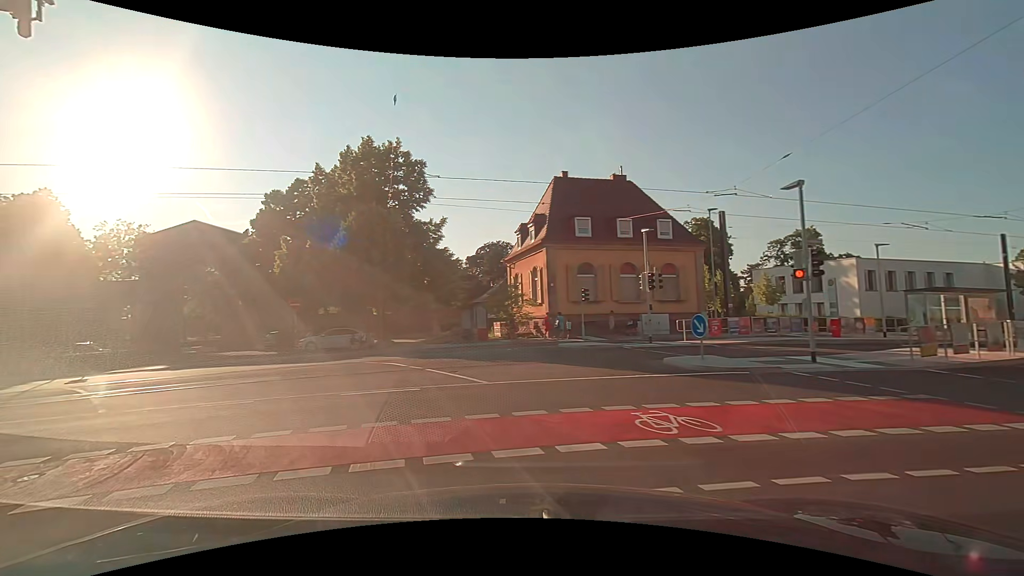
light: Day
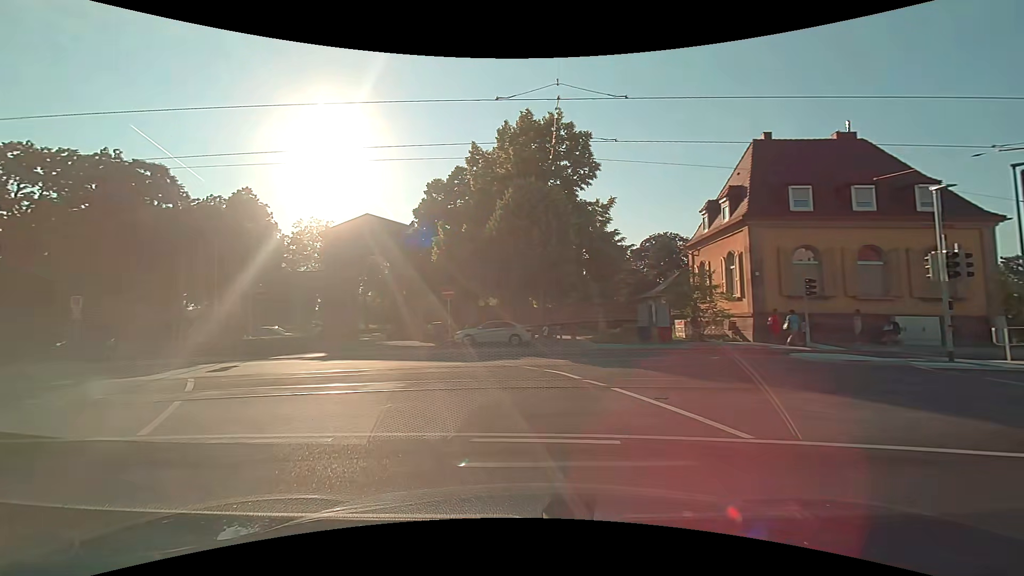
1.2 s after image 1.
(-0.8, +5.0) m; -17°
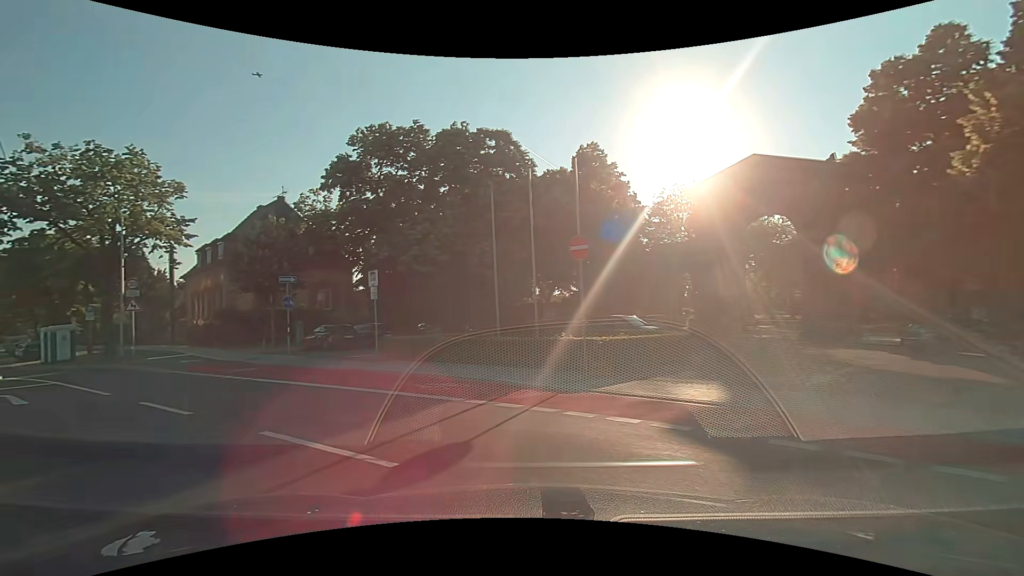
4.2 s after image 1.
(-4.8, +14.1) m; -42°
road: secondary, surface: asphalt
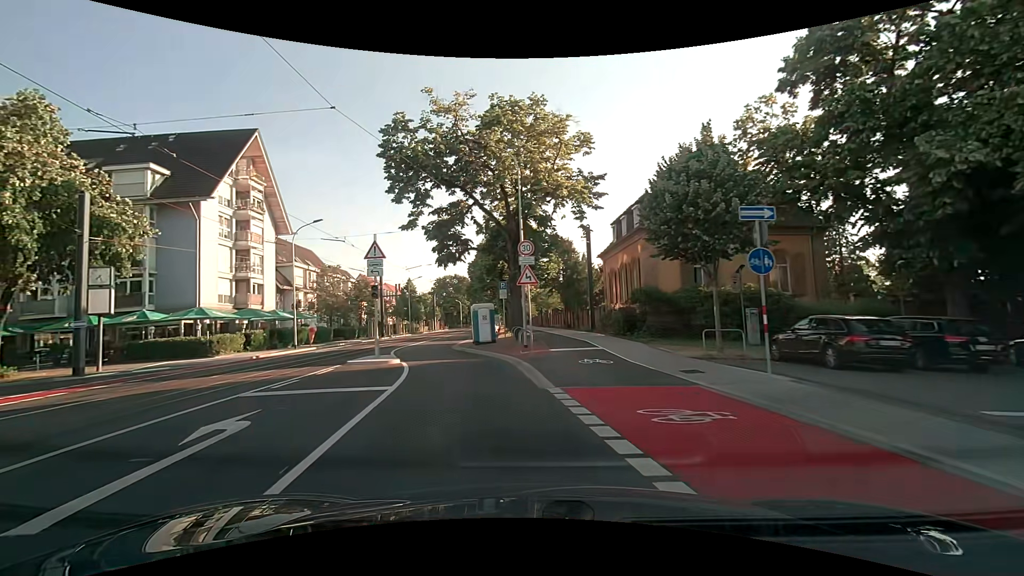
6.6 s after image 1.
(-5.4, +12.5) m; -43°
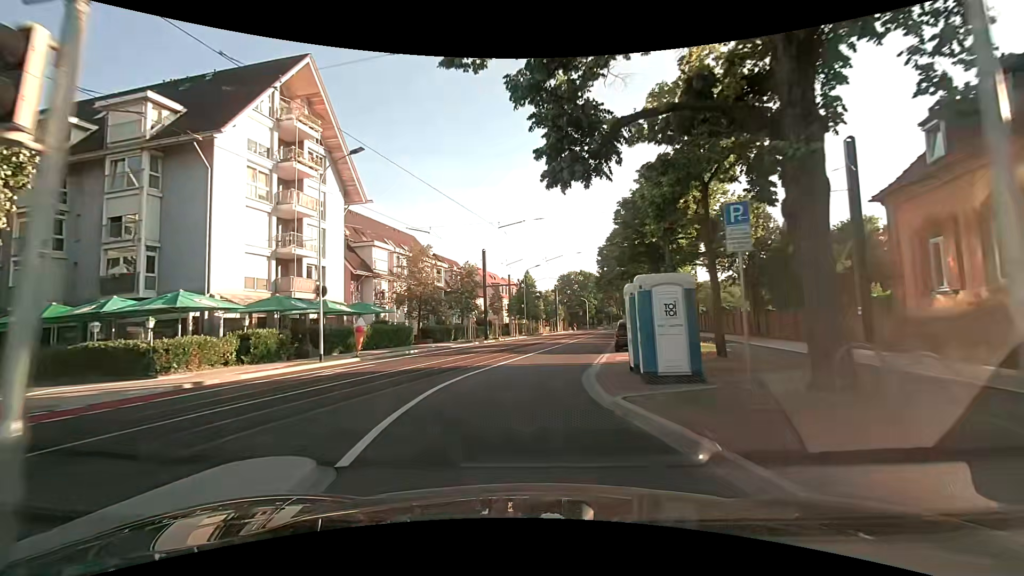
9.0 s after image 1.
(-2.3, +17.3) m; -14°
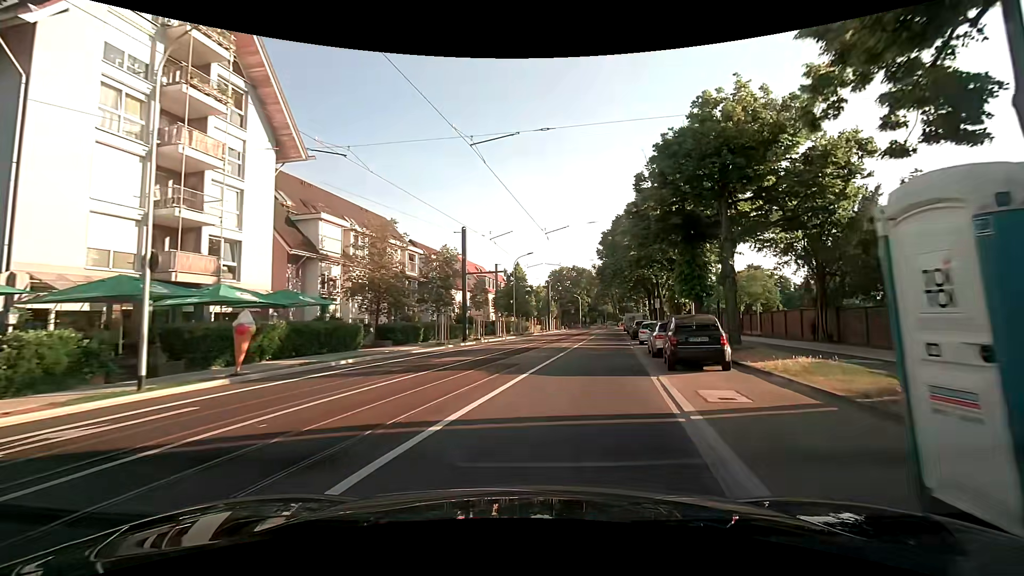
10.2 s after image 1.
(-0.2, +10.0) m; 0°
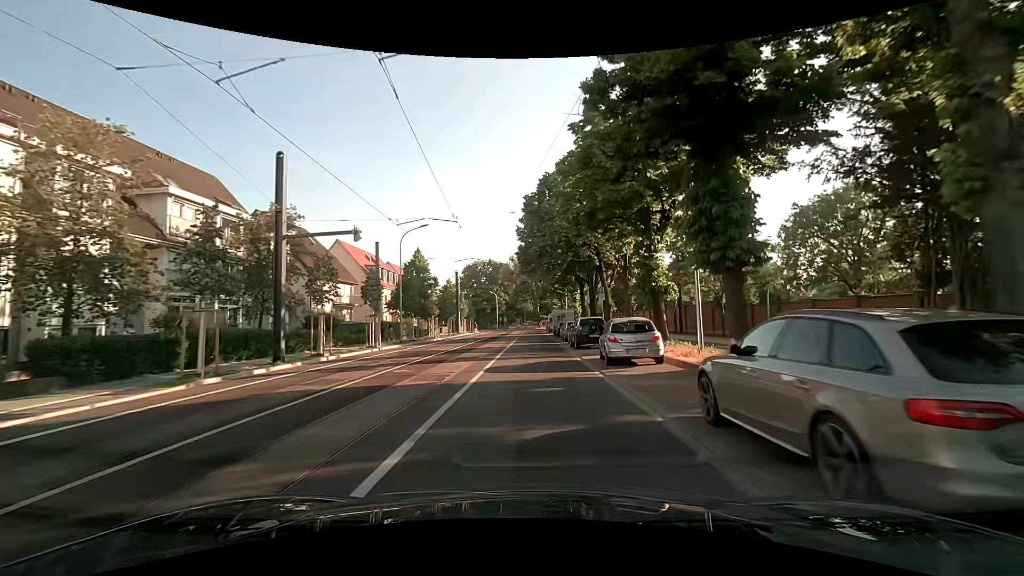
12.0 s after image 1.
(+1.9, +16.3) m; +11°
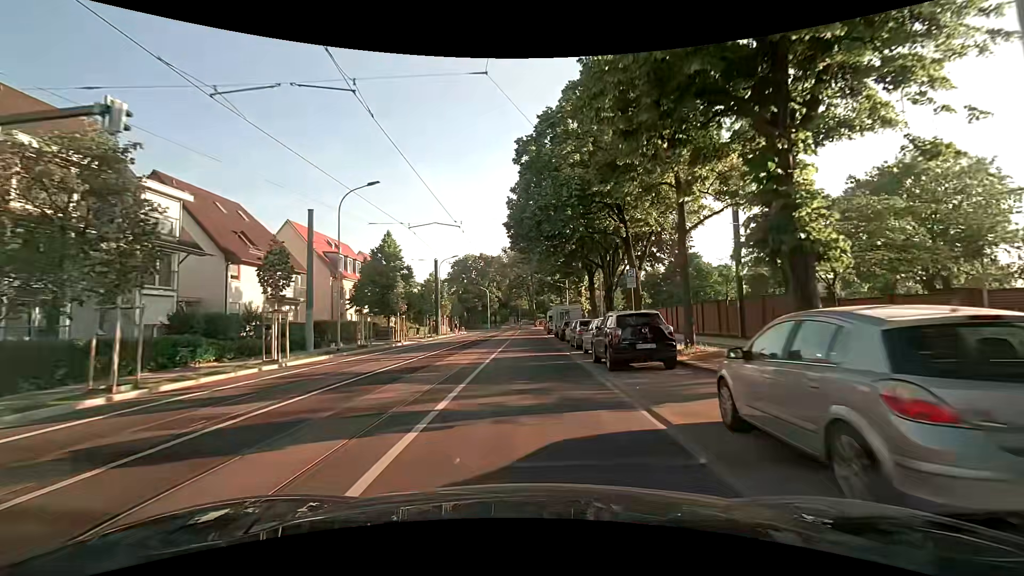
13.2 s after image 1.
(0.0, +12.0) m; -1°
(0, +10) (0, +20) (0, +30) (0, +40) (+1, +50) (+1, +60) (+1, +70) (+1, +80) (0, +90) (-4, +99) m
